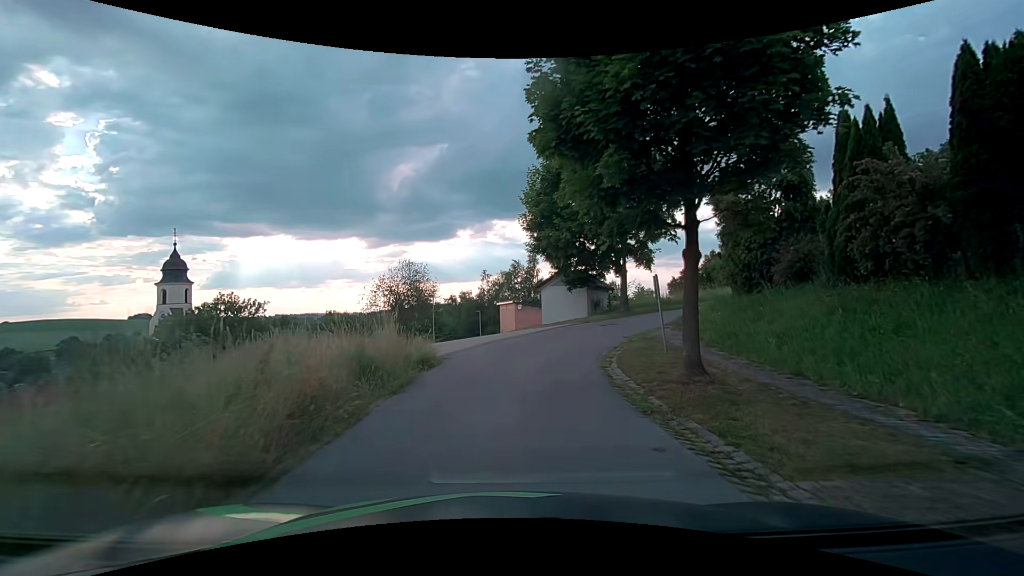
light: Day
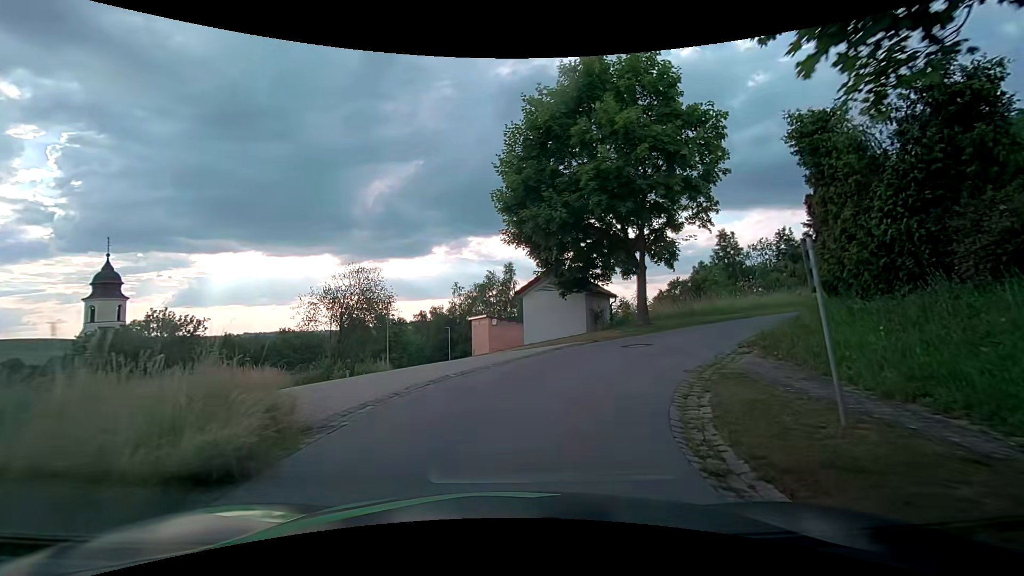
(+0.2, +7.5) m; +3°
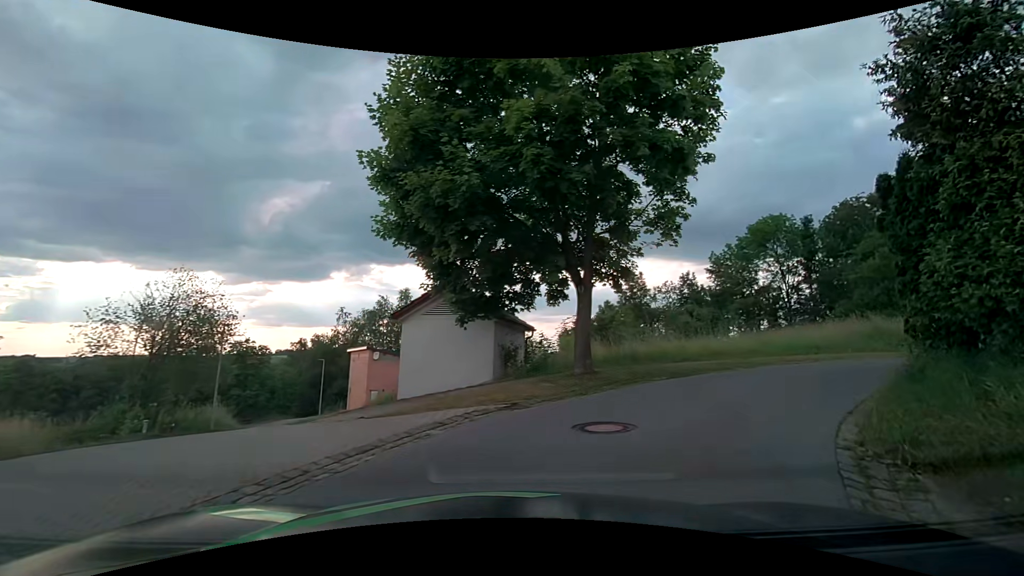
(+0.4, +6.6) m; +11°
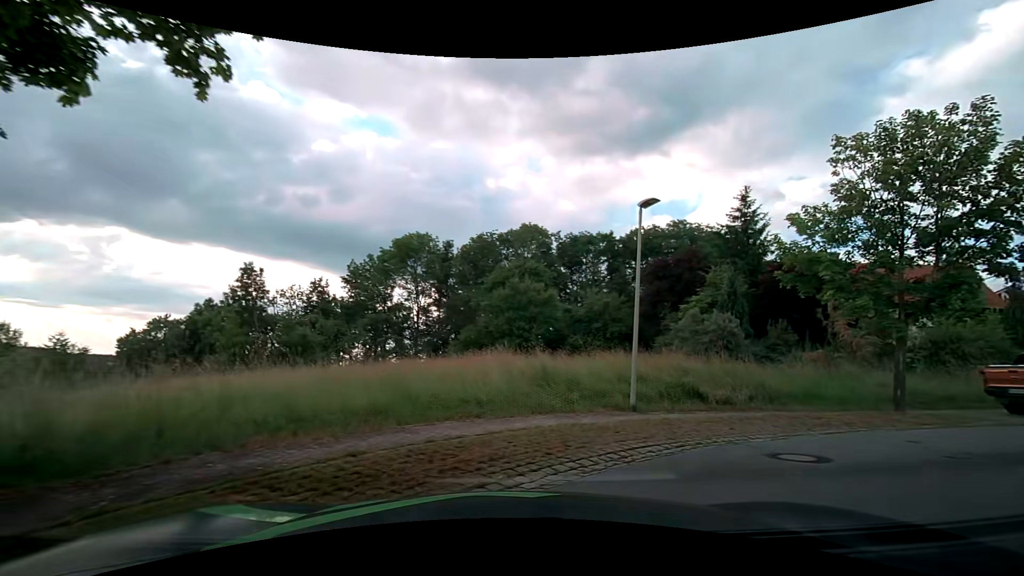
(+2.9, +9.2) m; +37°
